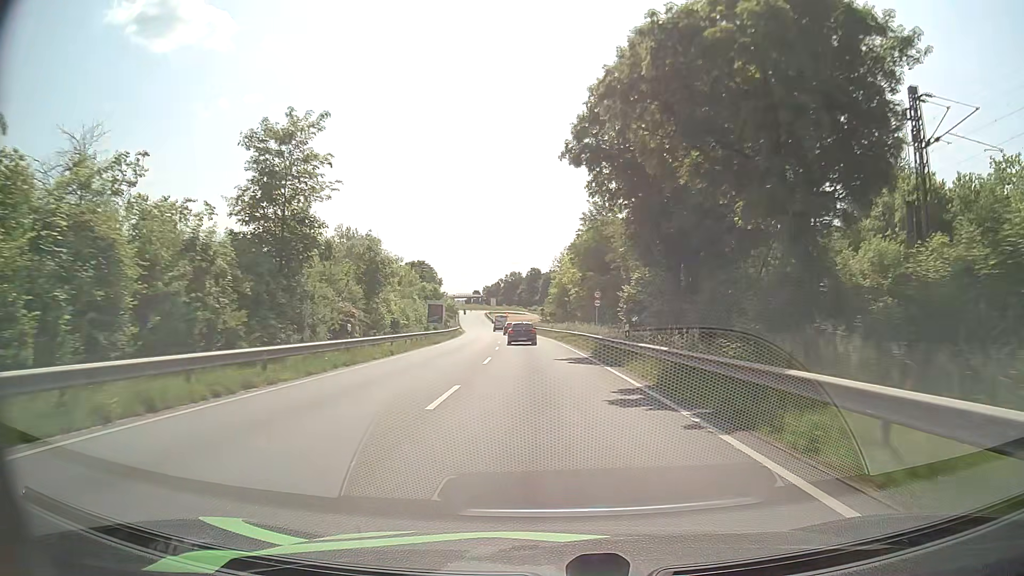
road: primary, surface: asphalt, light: Day
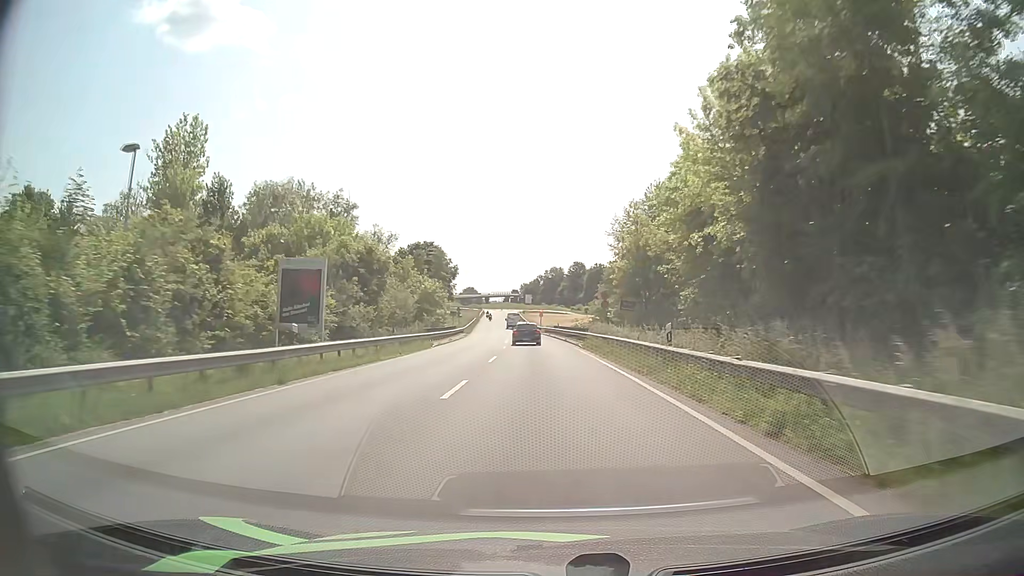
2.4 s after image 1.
(-1.7, +45.8) m; -4°
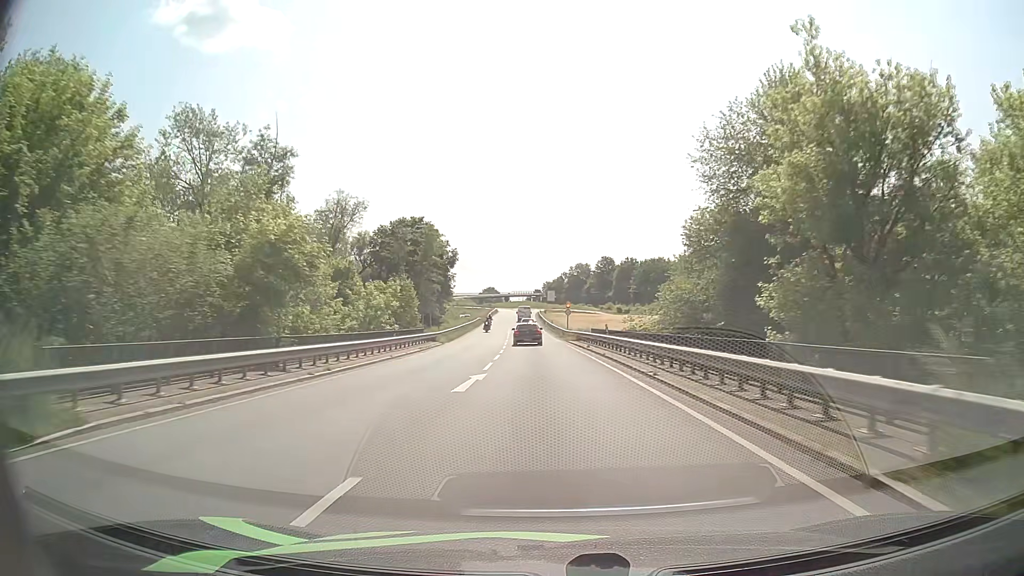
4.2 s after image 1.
(-0.5, +34.4) m; -2°
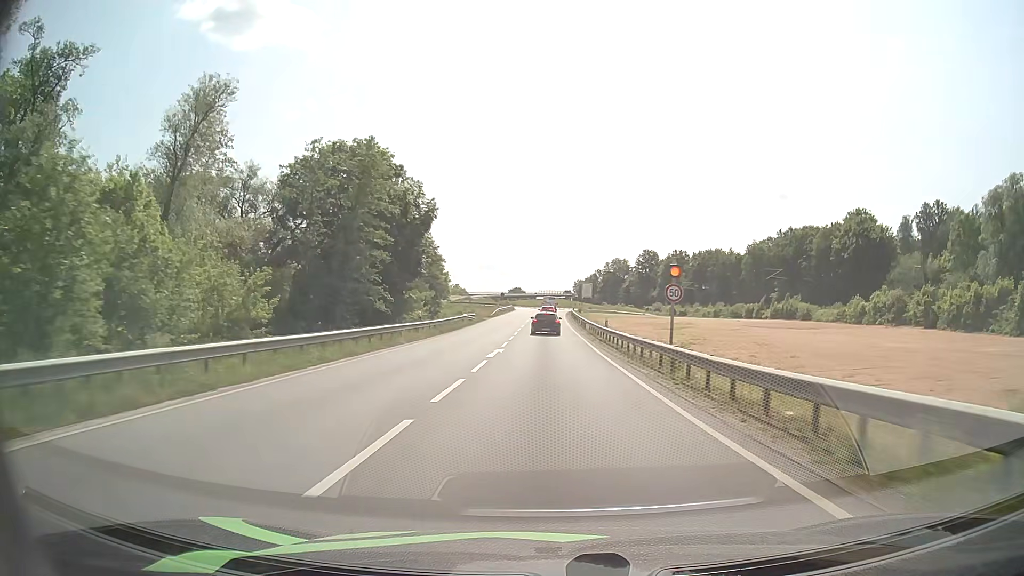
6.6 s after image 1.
(-1.1, +45.5) m; -2°
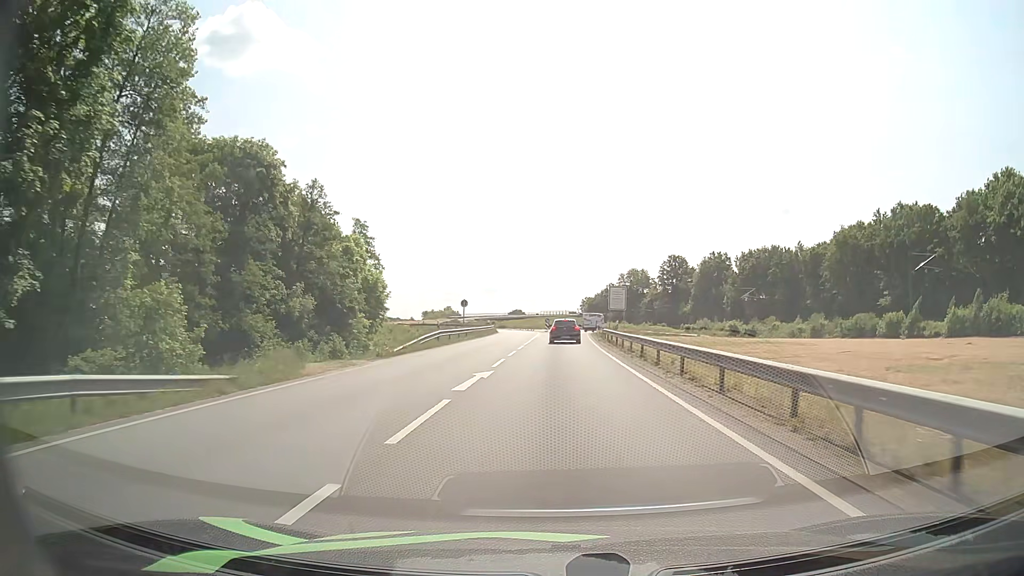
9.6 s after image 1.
(-0.3, +51.4) m; 0°
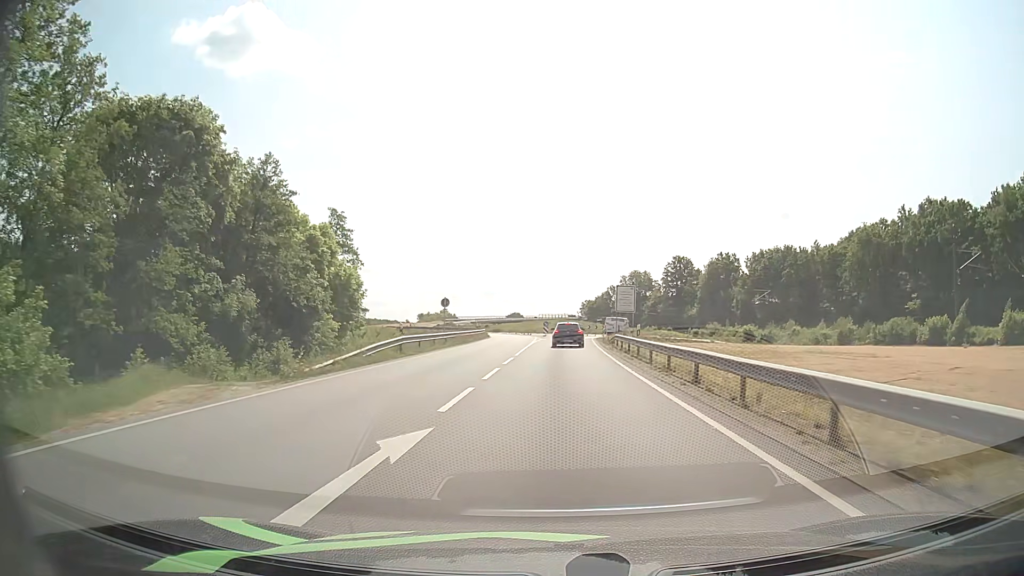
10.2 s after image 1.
(0.0, +9.3) m; 0°
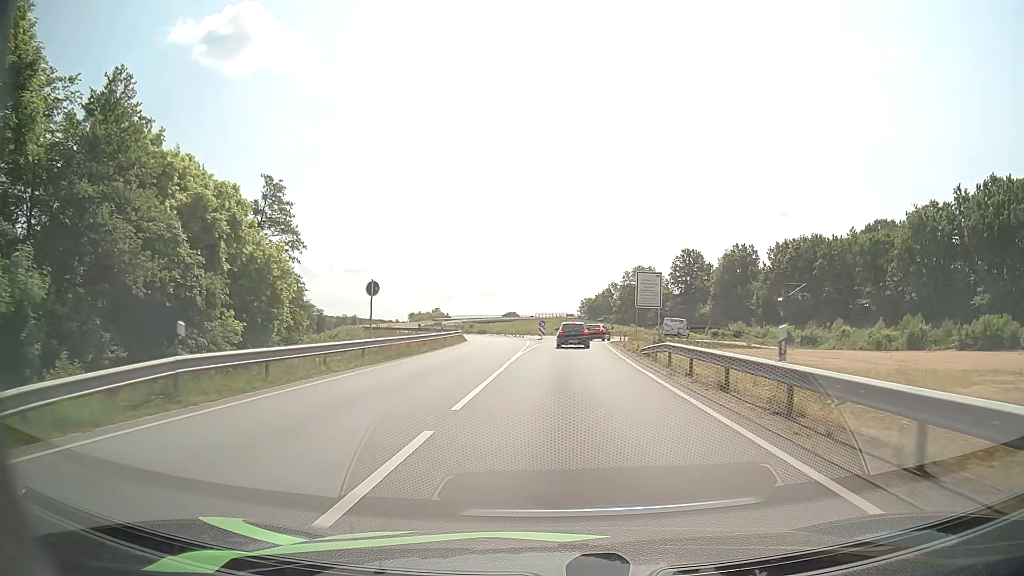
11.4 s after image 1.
(+0.1, +17.7) m; +1°
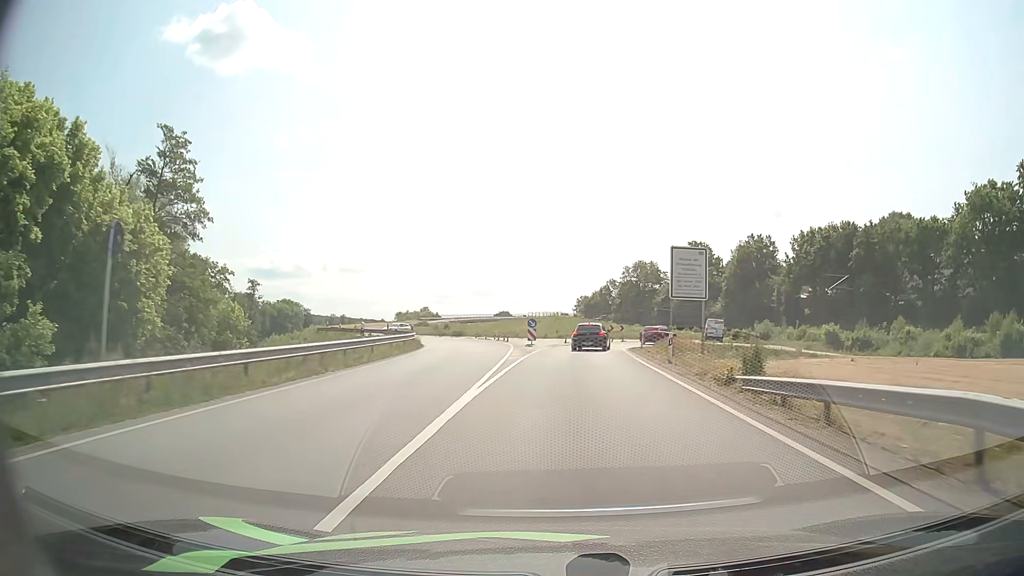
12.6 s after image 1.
(0.0, +16.6) m; 0°
(0, +10) (0, +20) (+1, +30) (+3, +40) (+6, +49) (+11, +58) (+16, +66) (+19, +76) (+18, +86) (+16, +96) m
